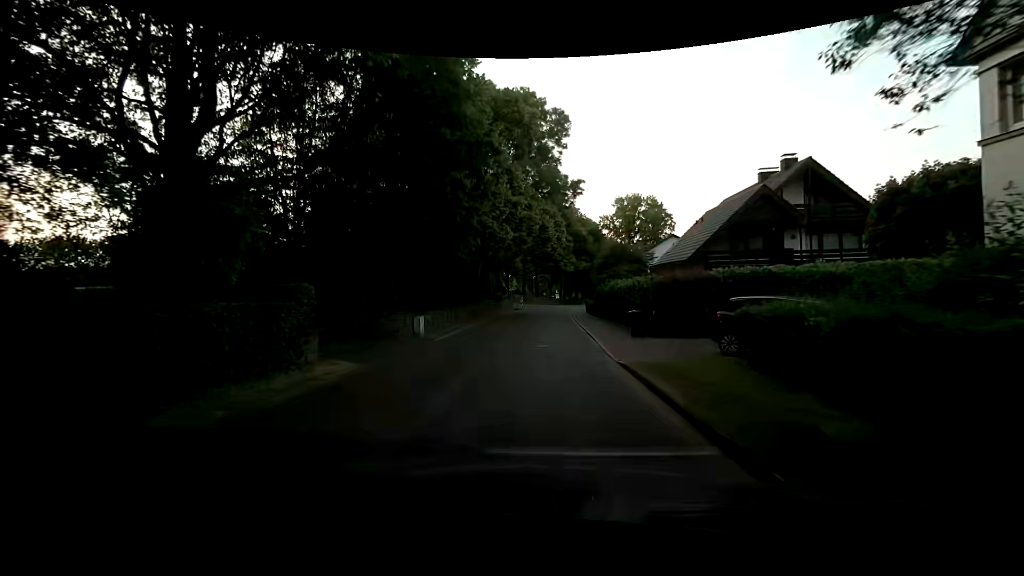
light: Day
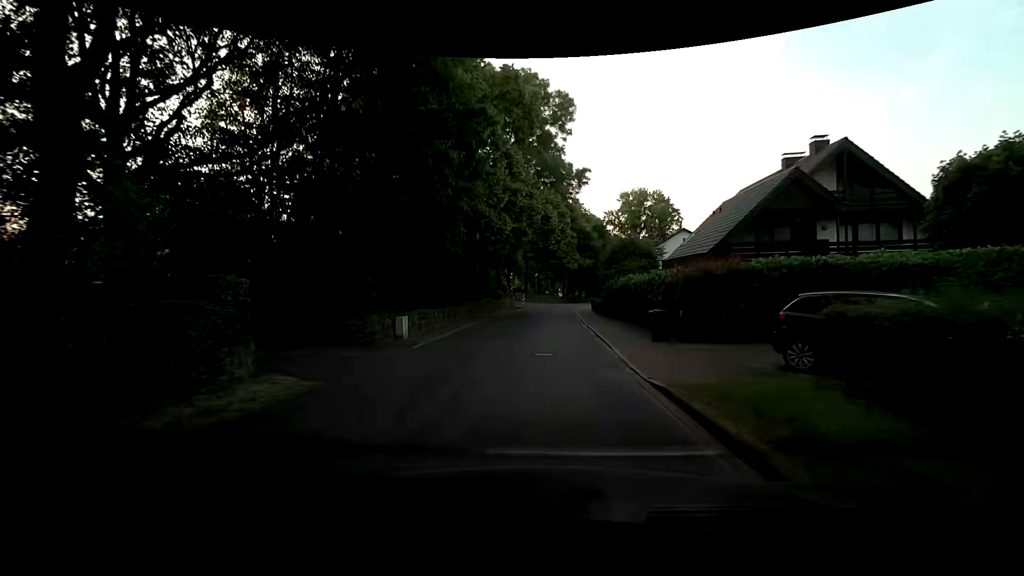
(0.0, +3.1) m; 0°
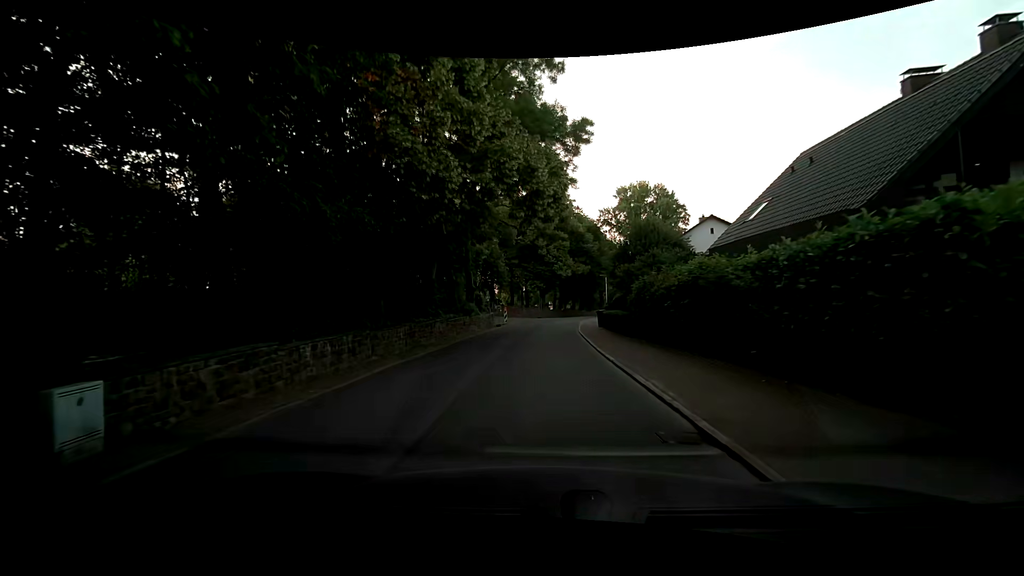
(+0.1, +13.3) m; +1°
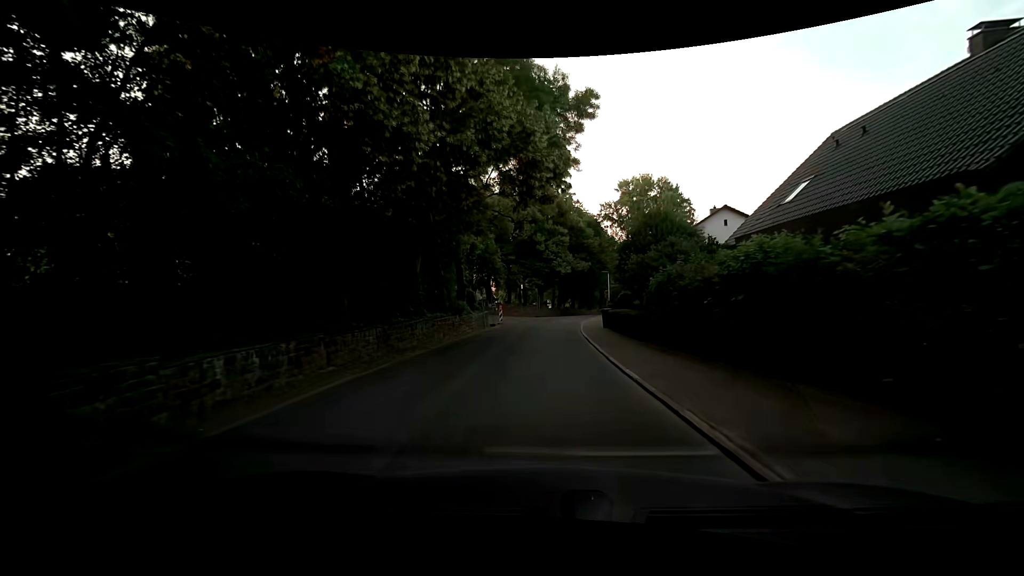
(+0.1, +3.5) m; +2°
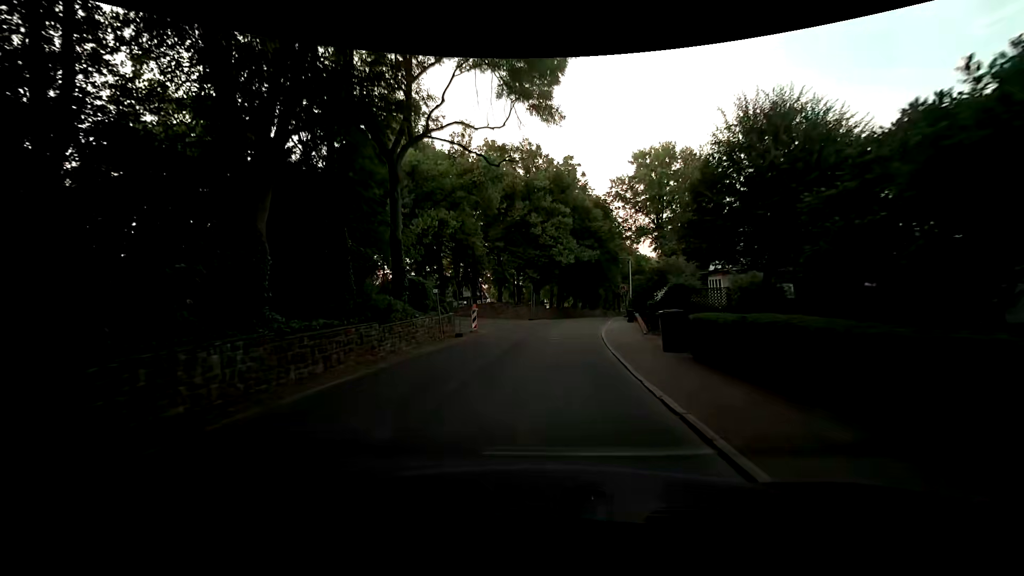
(-0.1, +14.8) m; 0°
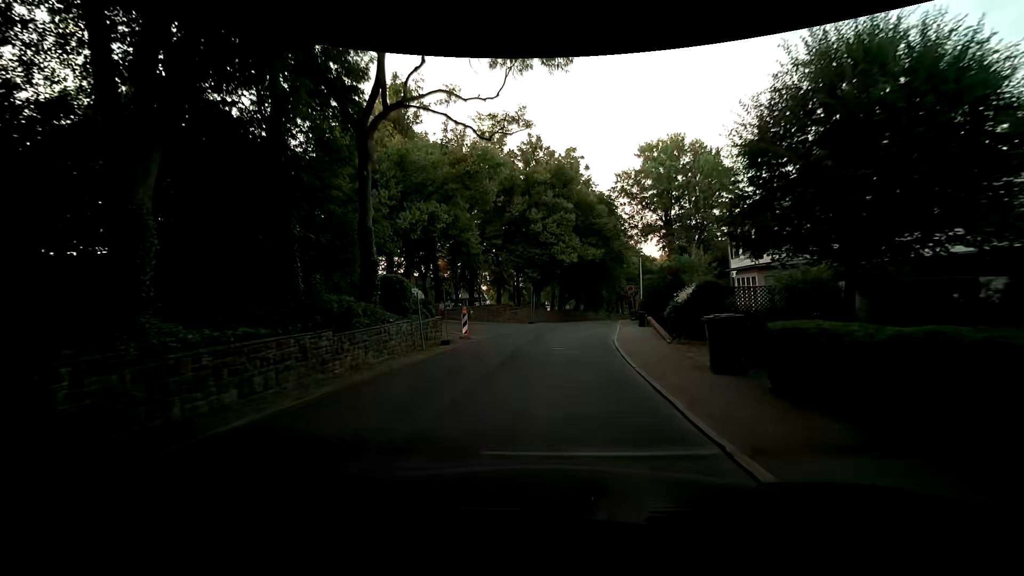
(0.0, +3.7) m; -1°
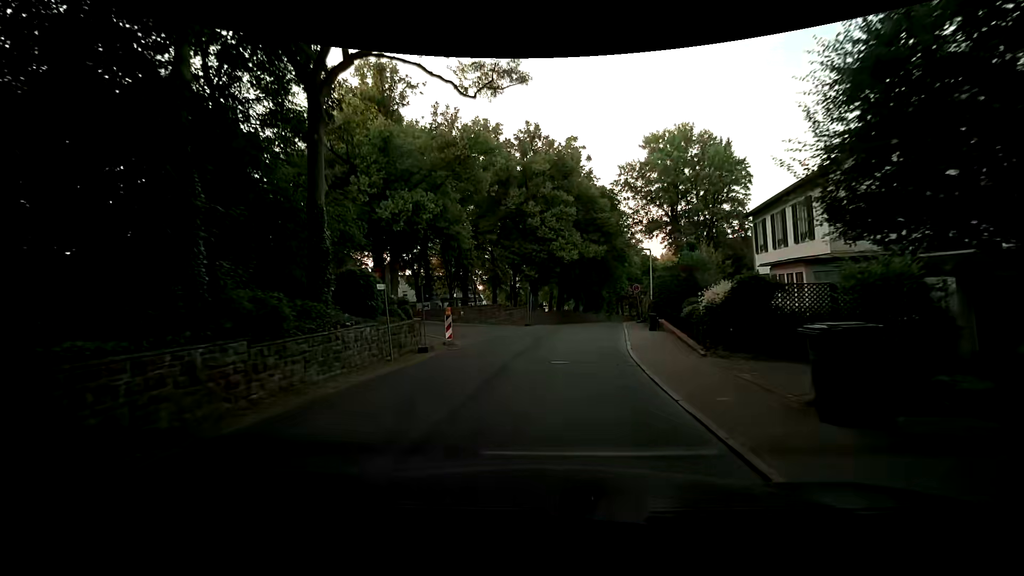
(+0.1, +3.7) m; -1°
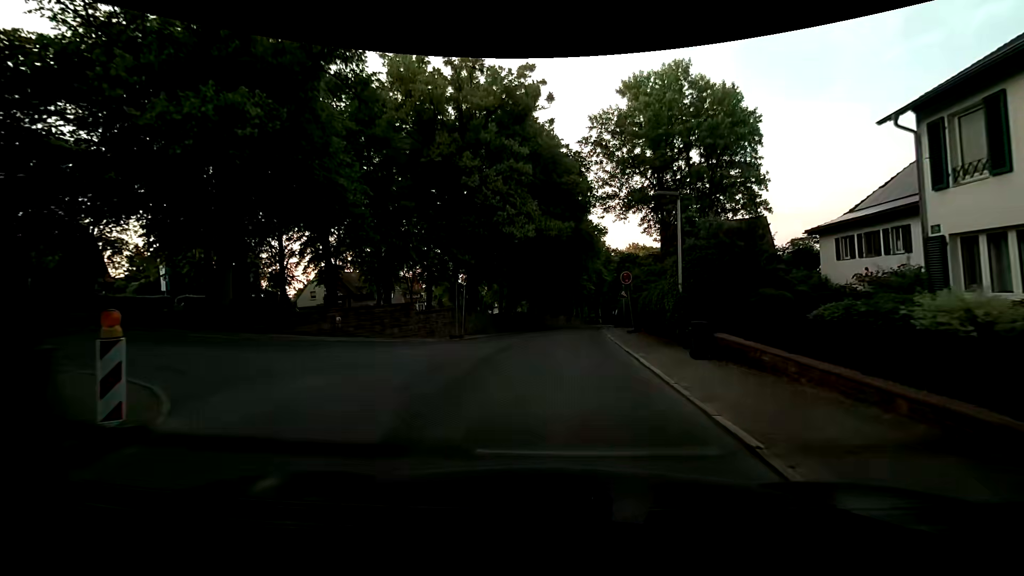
(+1.1, +15.0) m; +7°
(0, +10) (+1, +20) (+2, +30) (+3, +40) (+5, +50) (+6, +60) (+8, +69) (+10, +79) (+11, +89) (+11, +99) m
